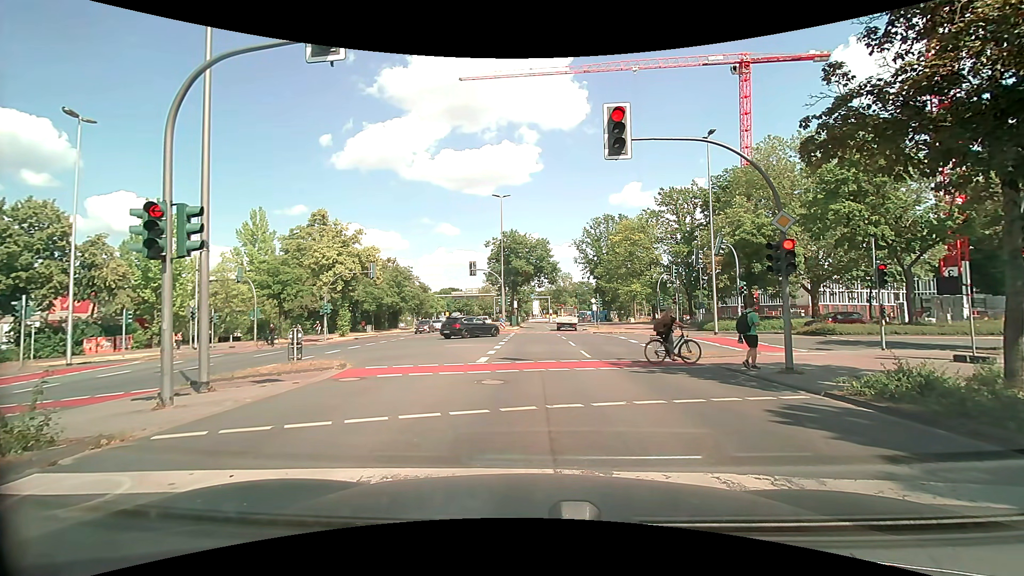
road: secondary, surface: asphalt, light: Day
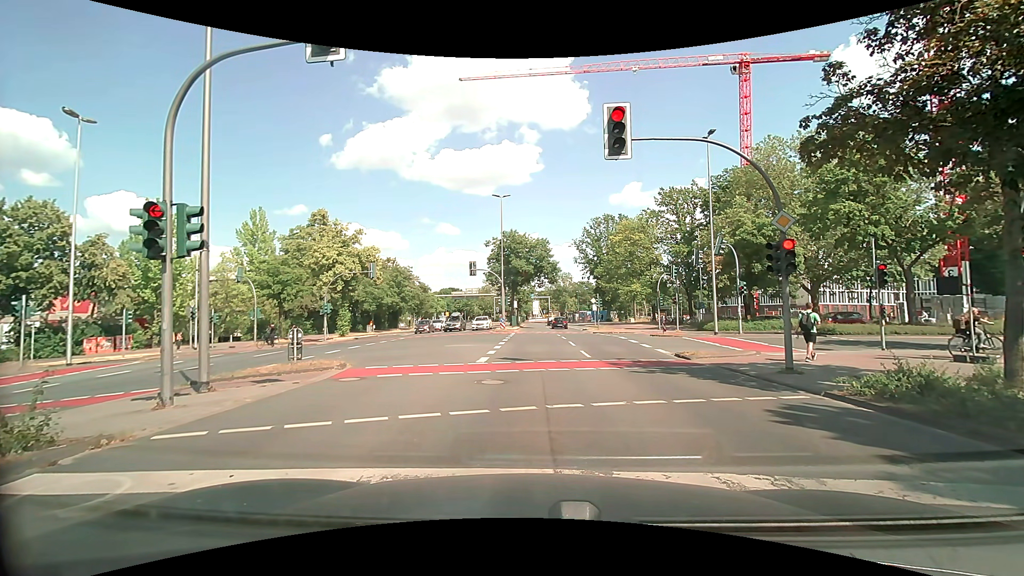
(0.0, 0.0) m; 0°
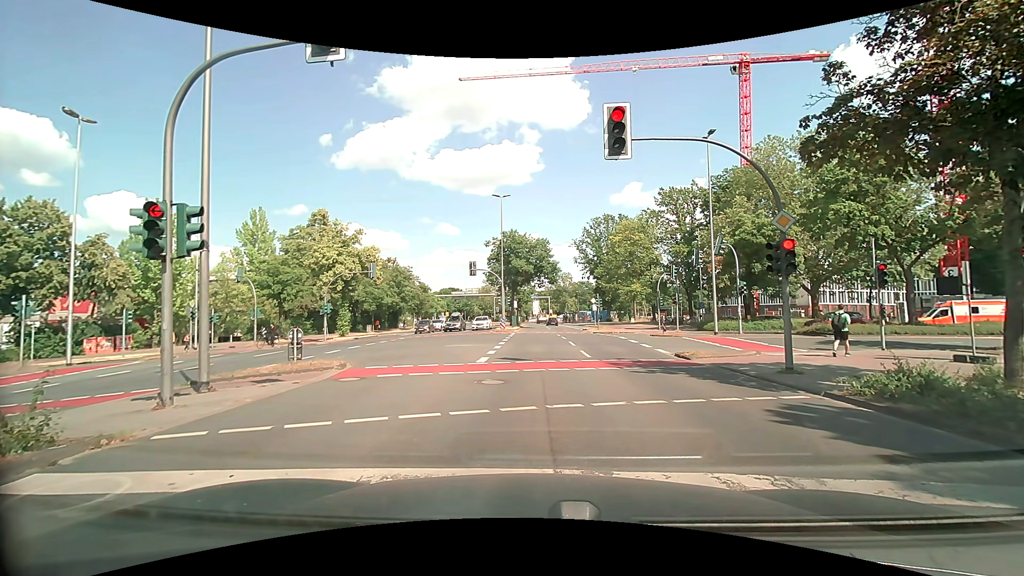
(0.0, 0.0) m; 0°
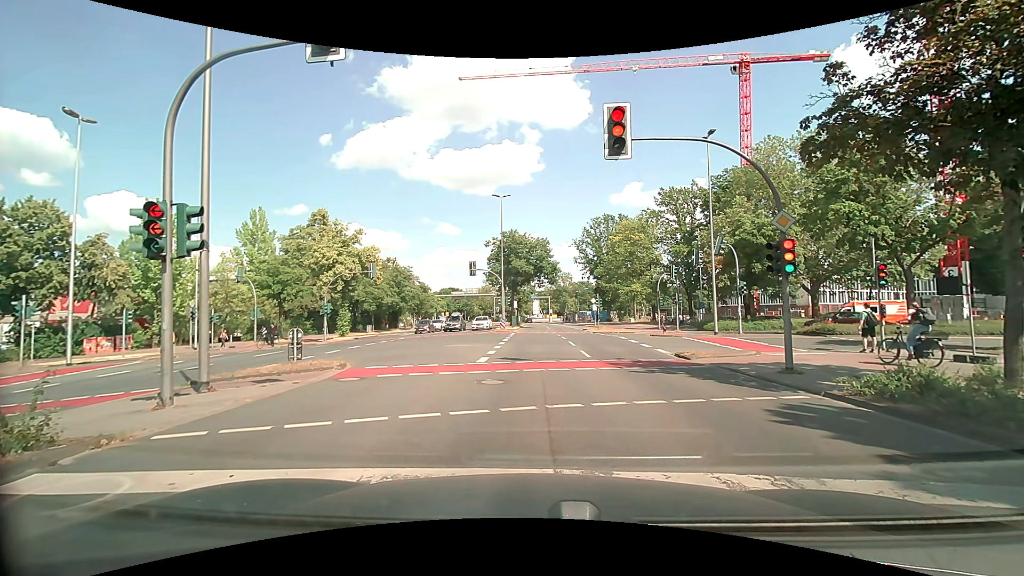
(0.0, 0.0) m; 0°
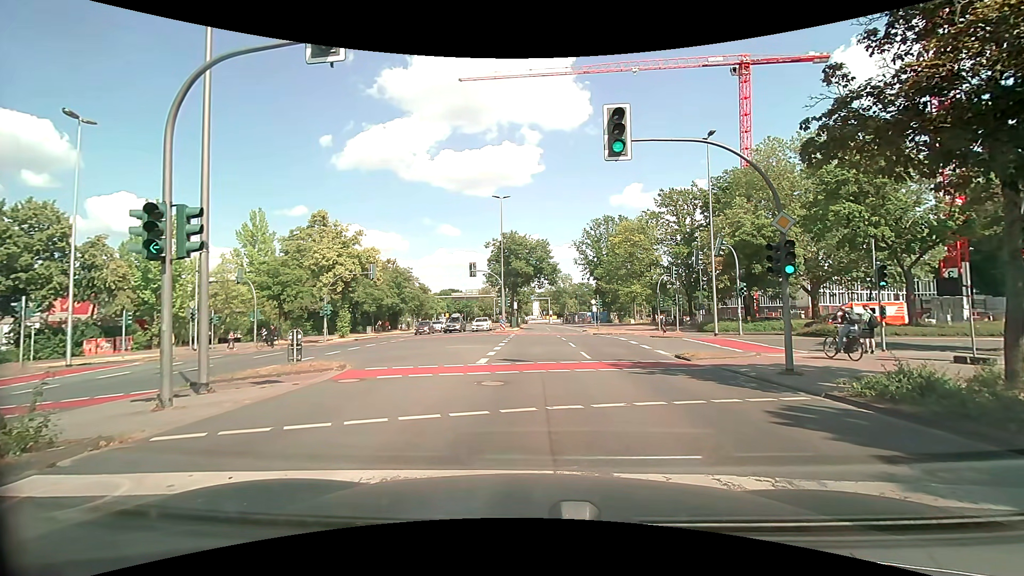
(0.0, 0.0) m; 0°
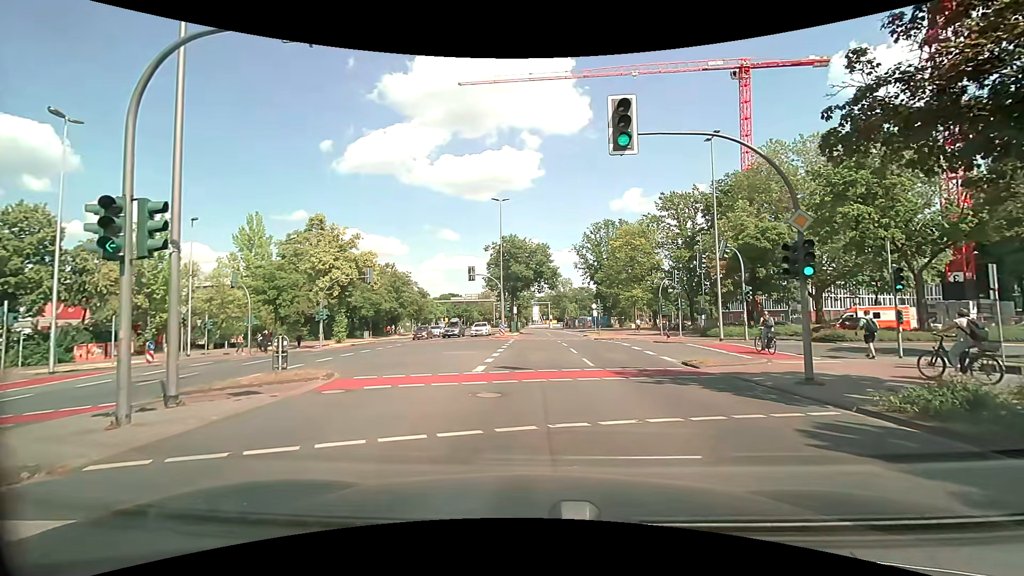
(0.0, +0.9) m; 0°
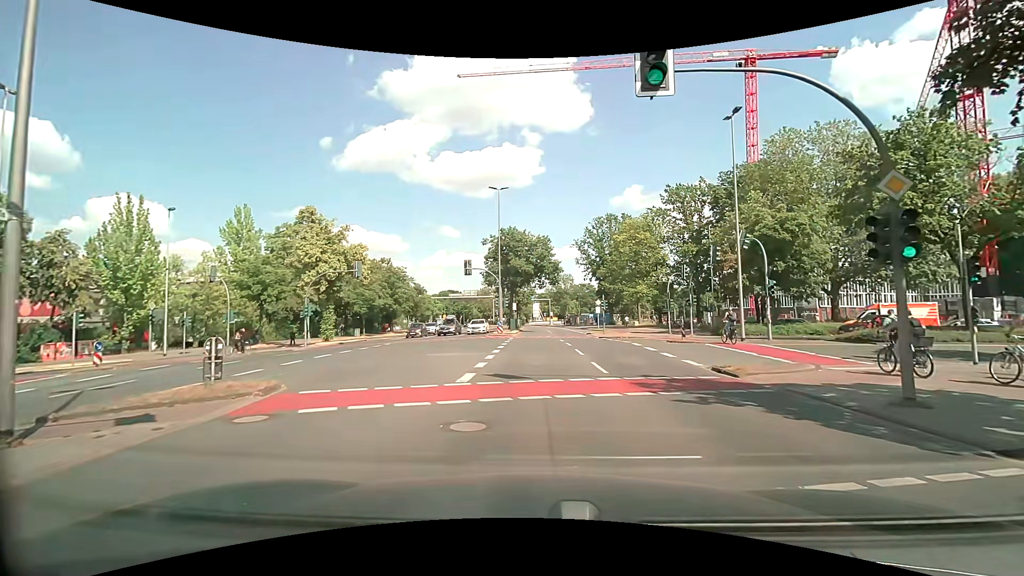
(0.0, +3.1) m; -2°
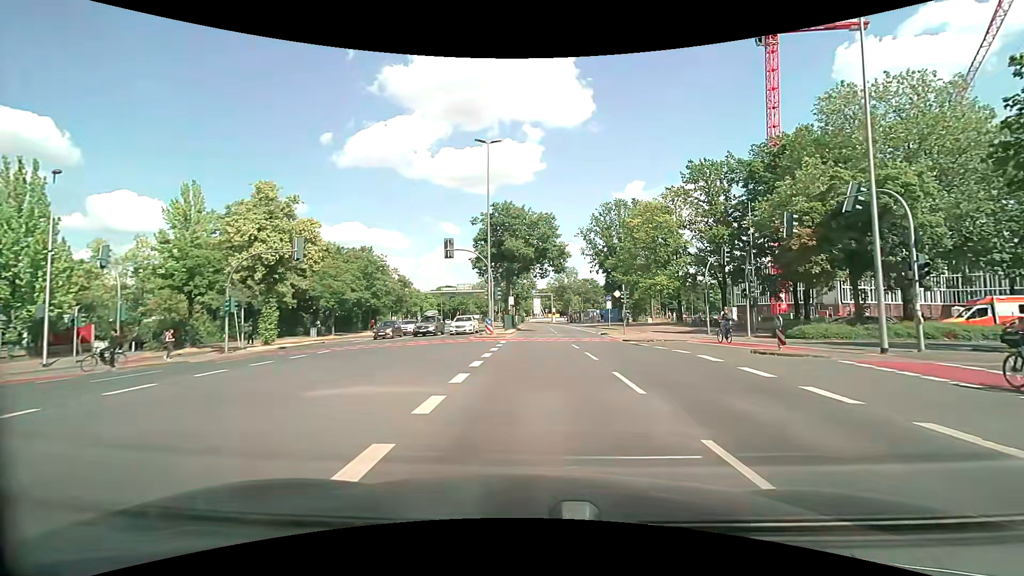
(+0.2, +10.9) m; +1°
